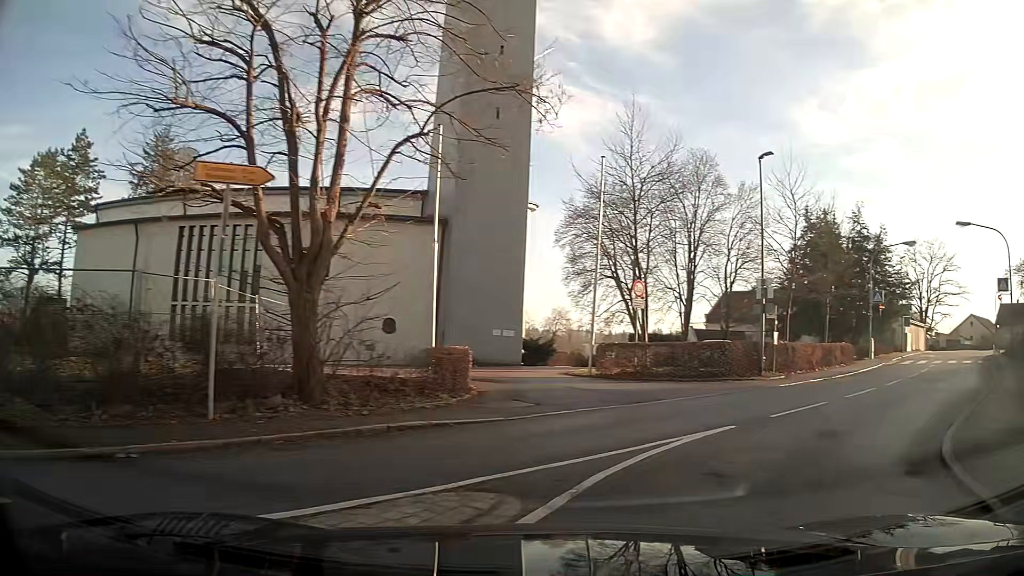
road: tertiary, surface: asphalt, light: Day
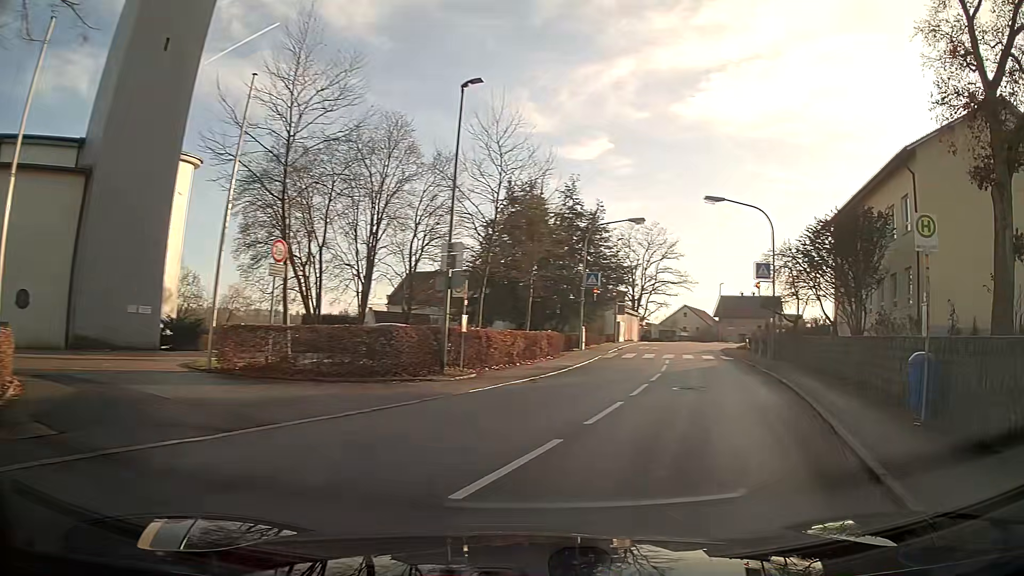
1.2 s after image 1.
(+1.4, +6.4) m; +24°
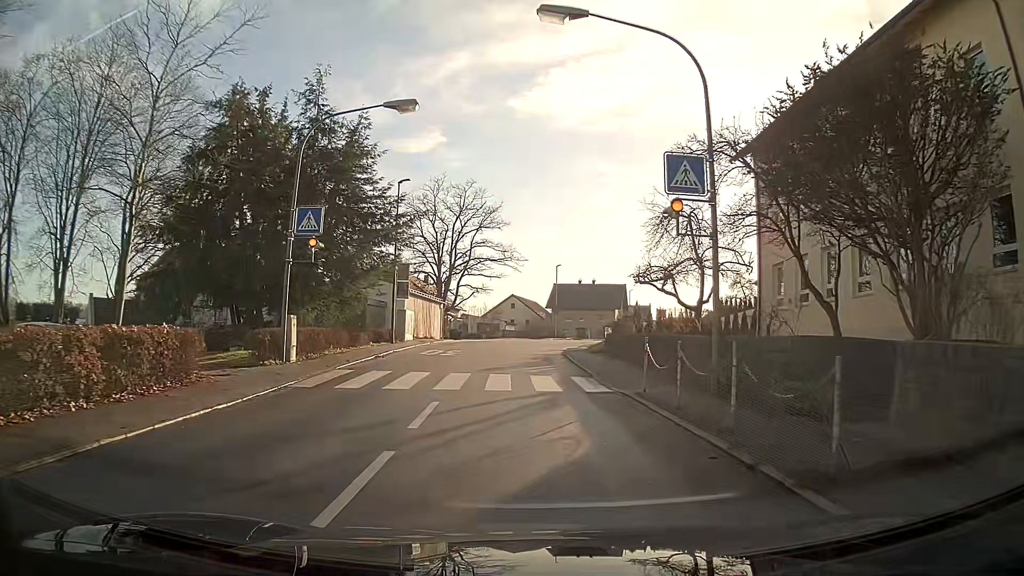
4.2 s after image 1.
(+3.6, +19.3) m; +11°
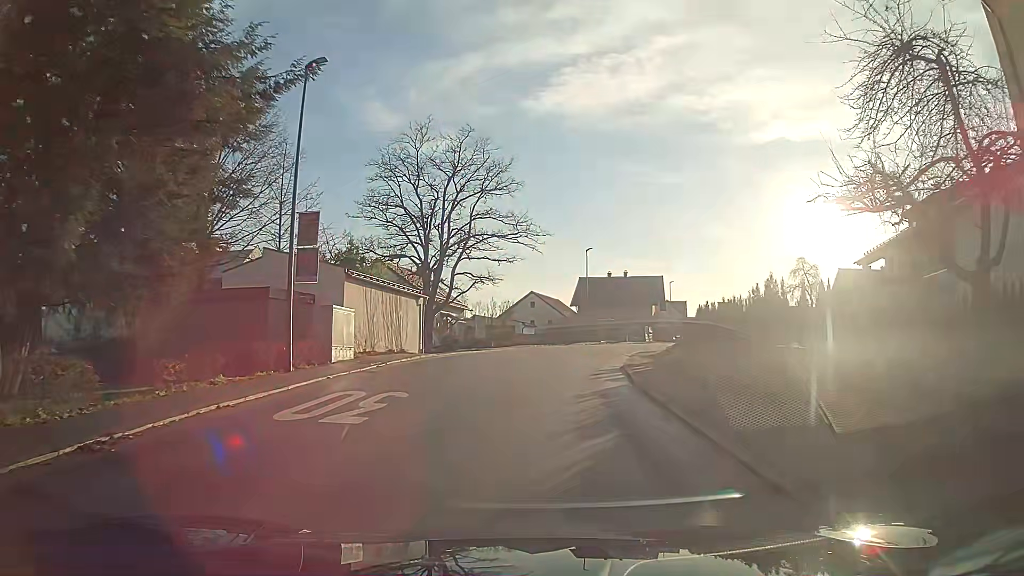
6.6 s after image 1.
(-0.3, +17.0) m; -1°
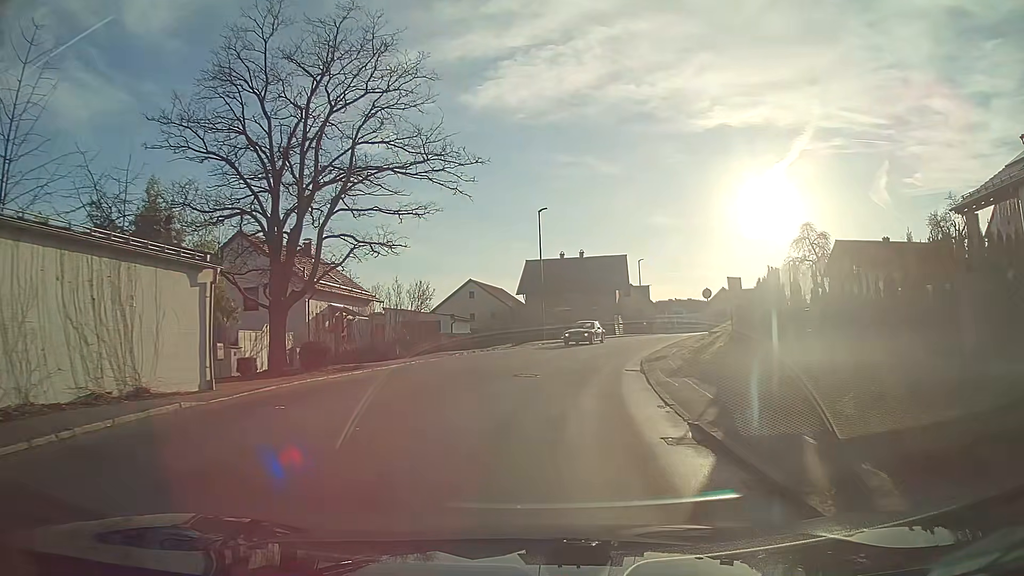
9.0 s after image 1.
(+0.7, +17.3) m; +5°
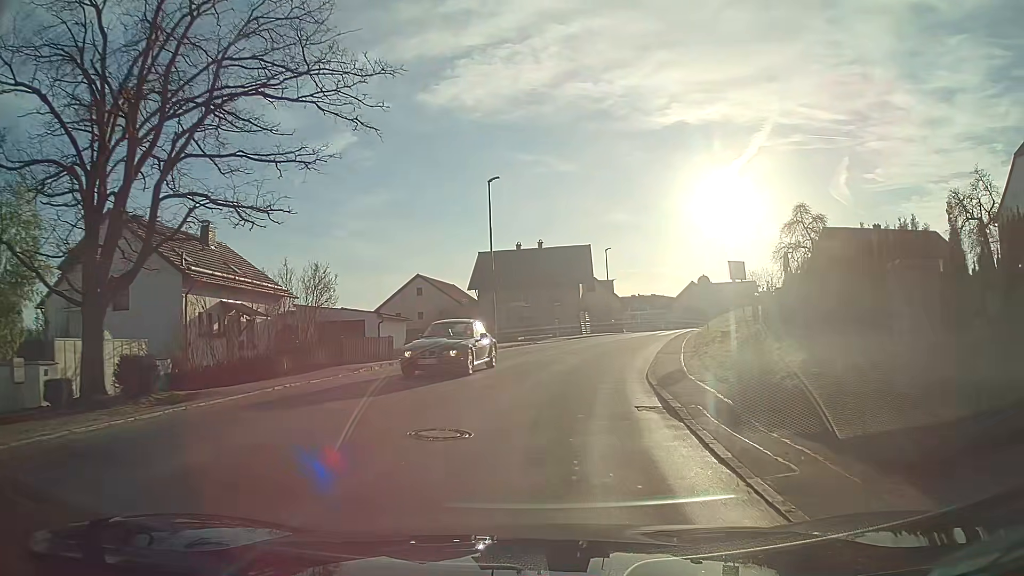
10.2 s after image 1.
(+0.3, +8.9) m; +4°
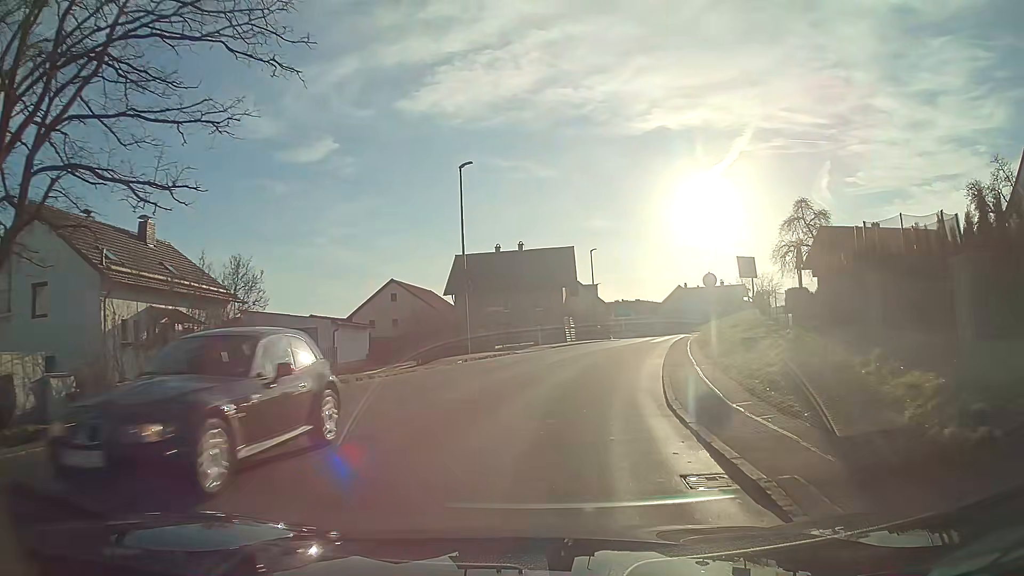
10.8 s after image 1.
(+0.1, +4.5) m; +2°
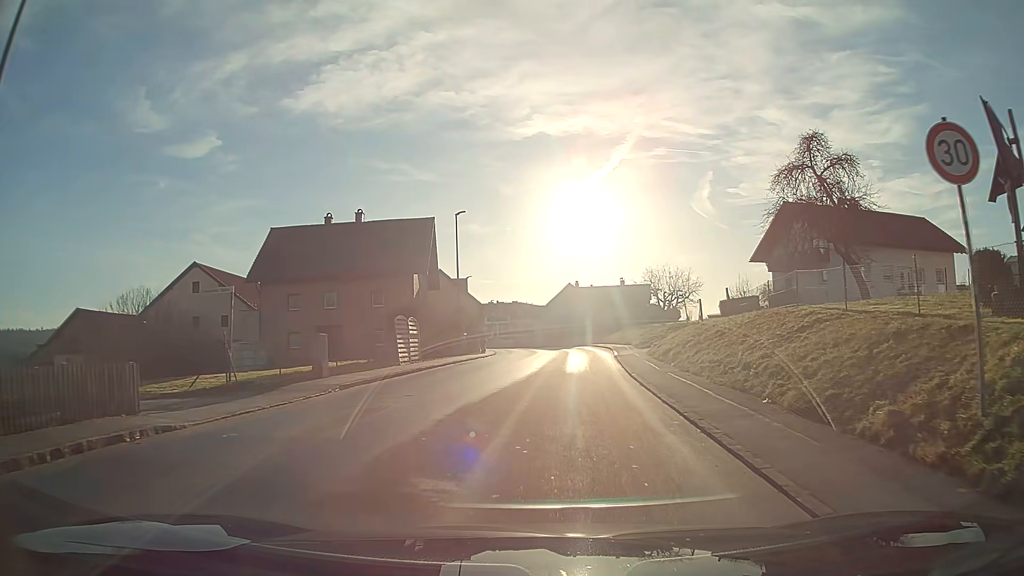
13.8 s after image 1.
(+2.1, +22.4) m; +10°
(0, +10) (+1, +20) (+1, +30) (+2, +40) (+2, +50) (+1, +60) (0, +70) (-2, +80) (-3, +90) (-3, +100) m
